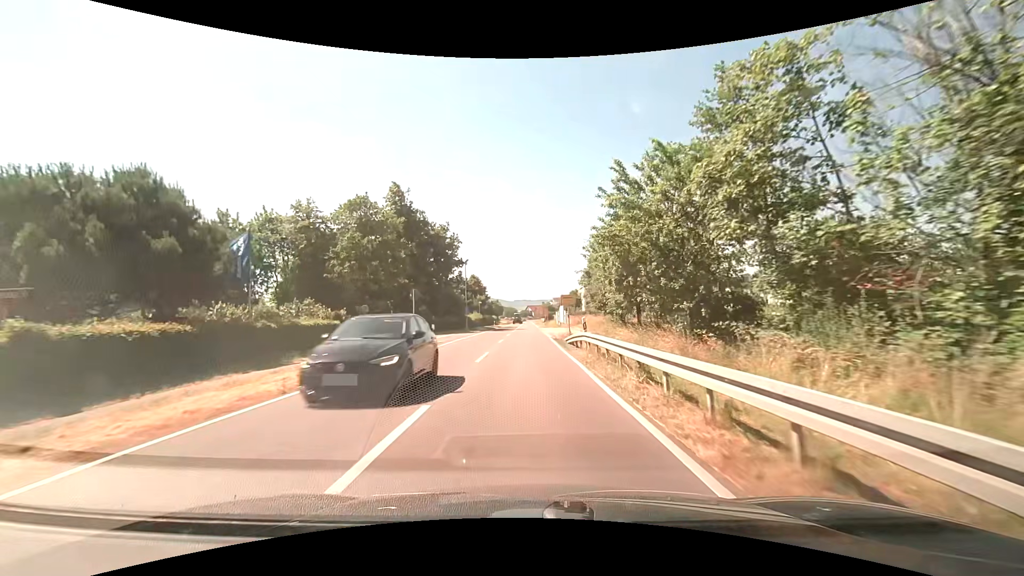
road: secondary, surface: asphalt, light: Day
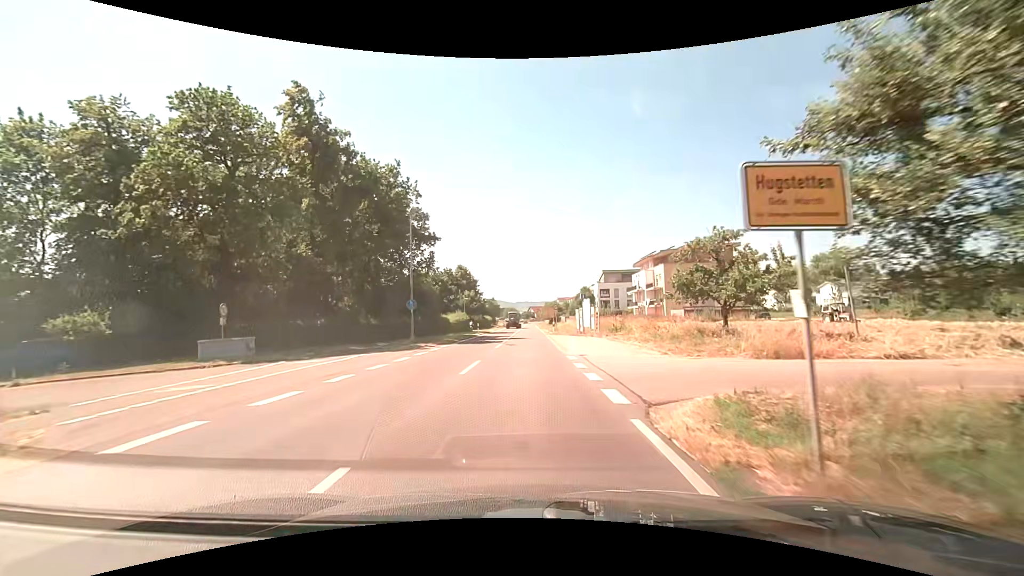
(0.0, +26.9) m; 0°
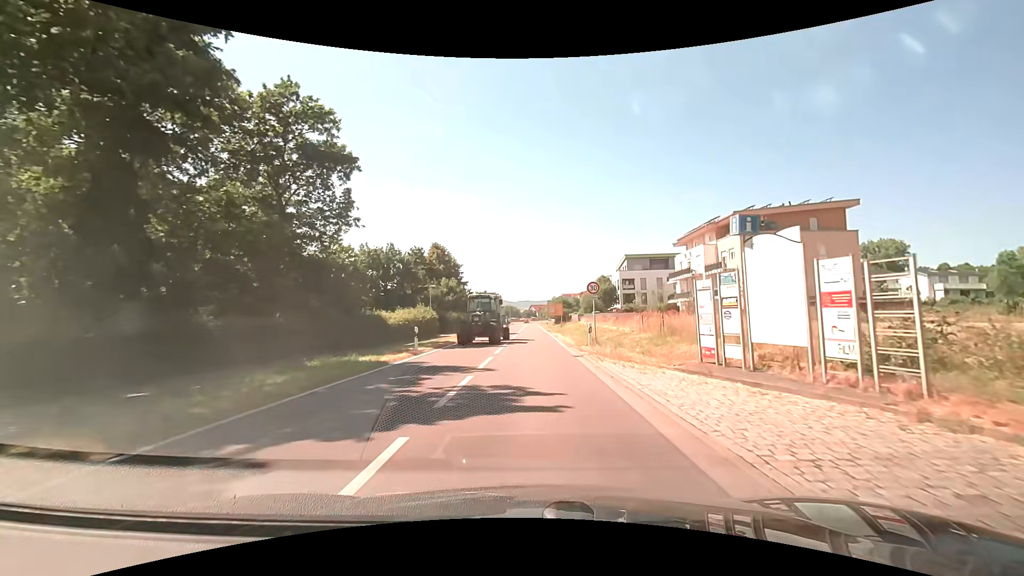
(0.0, +28.8) m; 0°
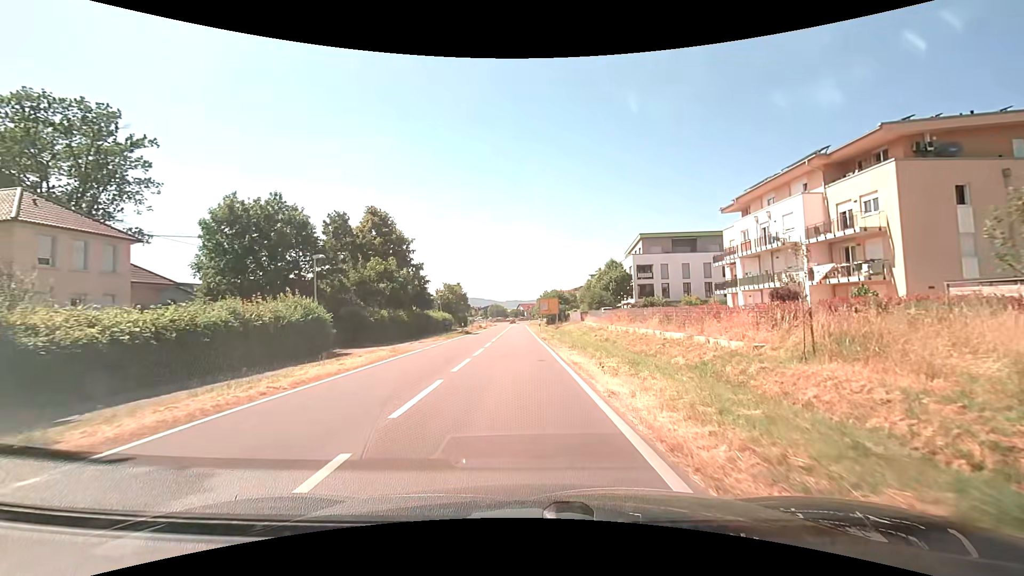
(+0.5, +24.5) m; +1°
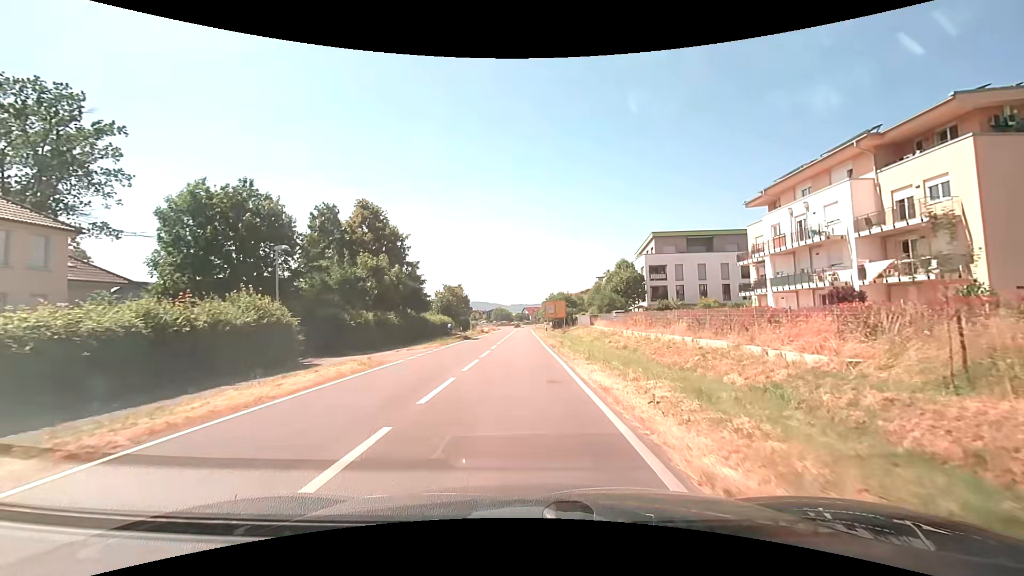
(0.0, +4.6) m; -1°
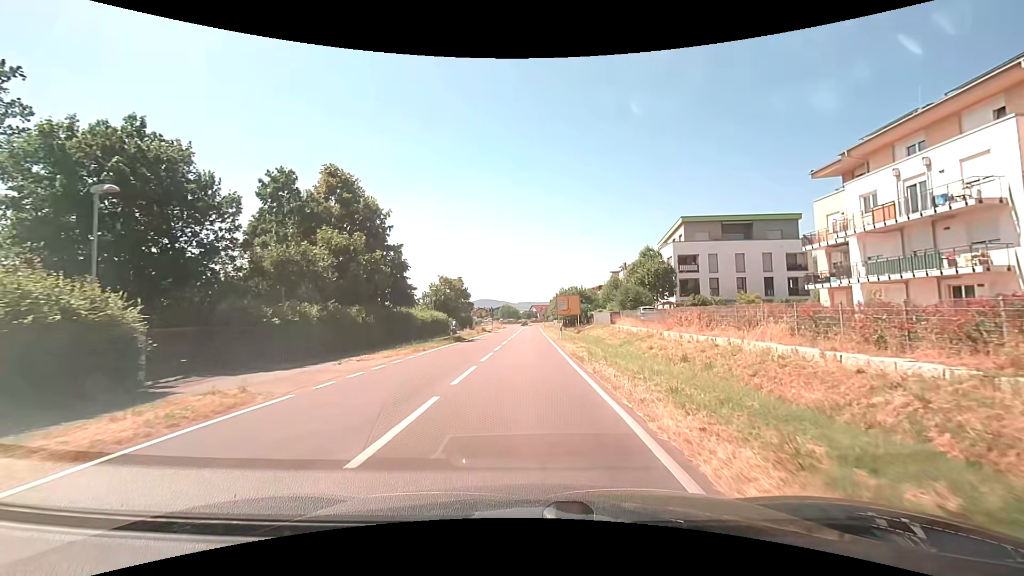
(-0.1, +9.8) m; -1°
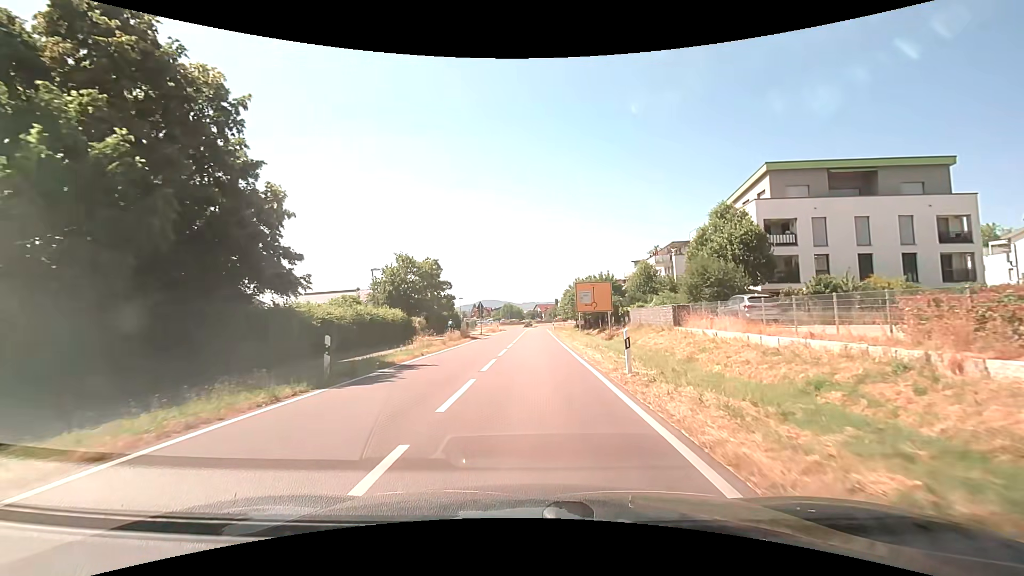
(-0.1, +21.6) m; -1°
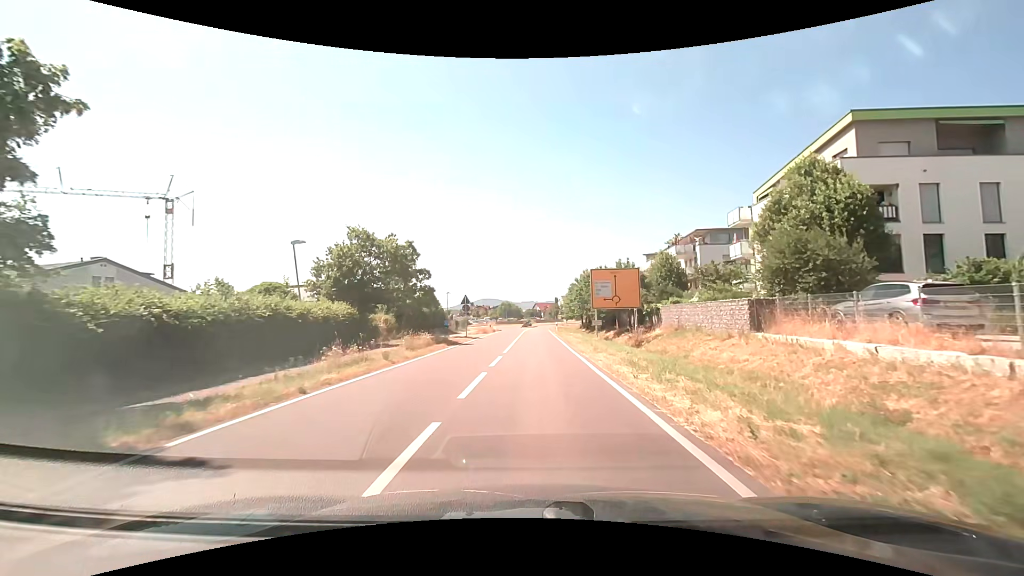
(+0.1, +10.8) m; 0°
(0, +10) (0, +20) (0, +30) (+1, +40) (+1, +50) (+1, +60) (+2, +70) (+2, +80) (+3, +90) (+7, +99) m
